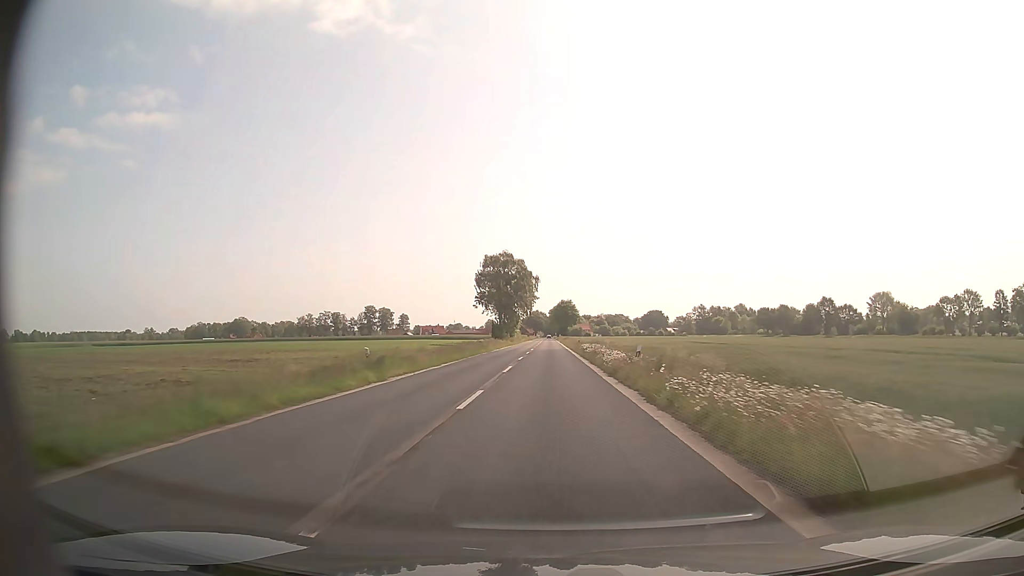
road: secondary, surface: asphalt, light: Day
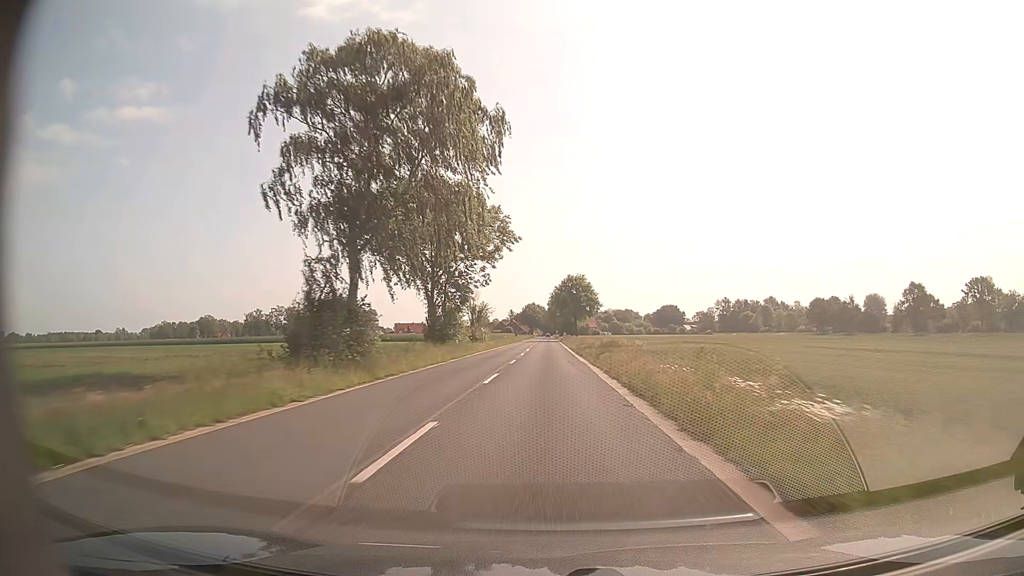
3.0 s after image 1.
(+0.1, +78.5) m; 0°
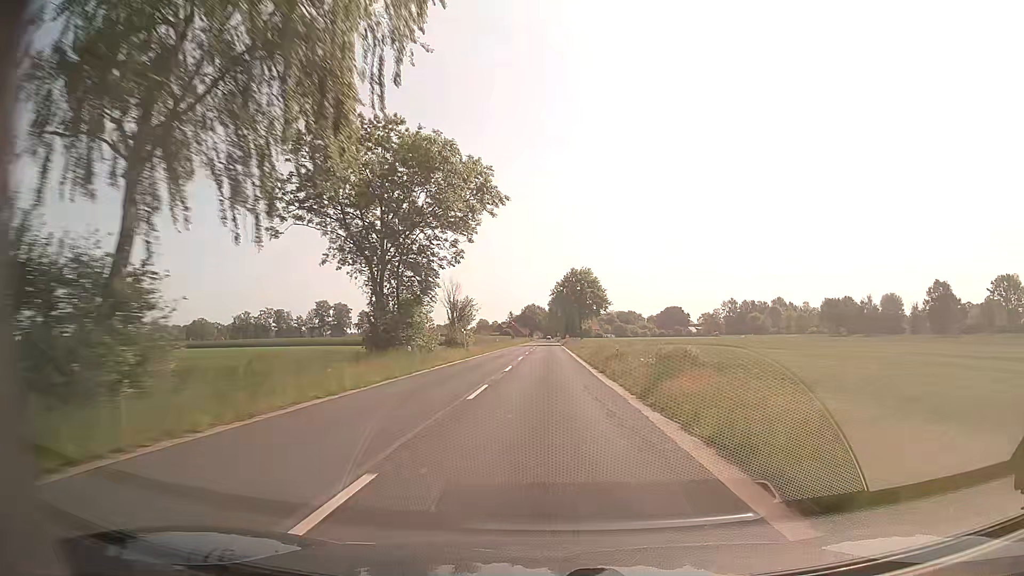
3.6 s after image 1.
(0.0, +15.7) m; 0°
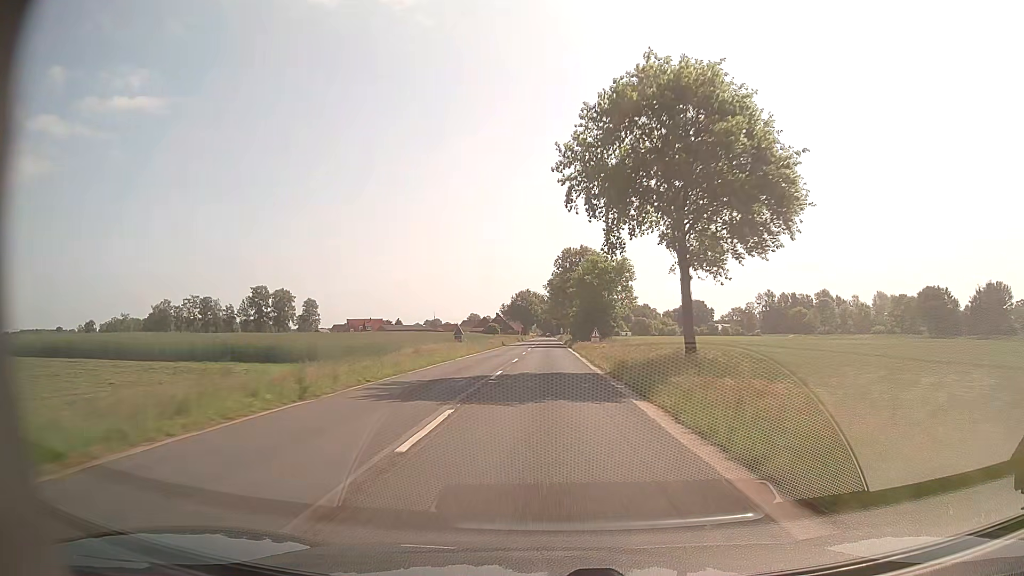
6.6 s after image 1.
(0.0, +79.0) m; 0°
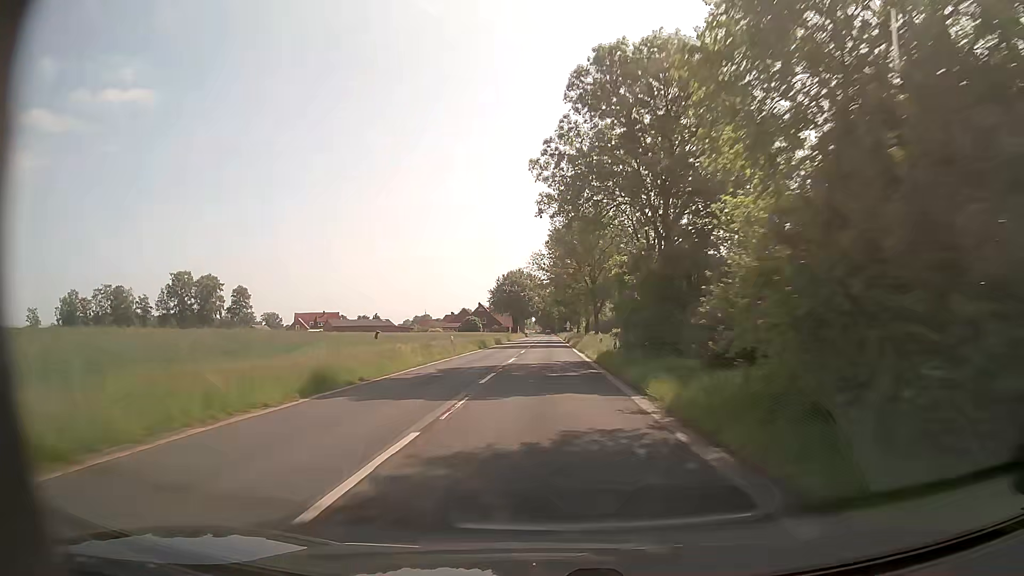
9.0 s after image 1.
(0.0, +63.1) m; 0°
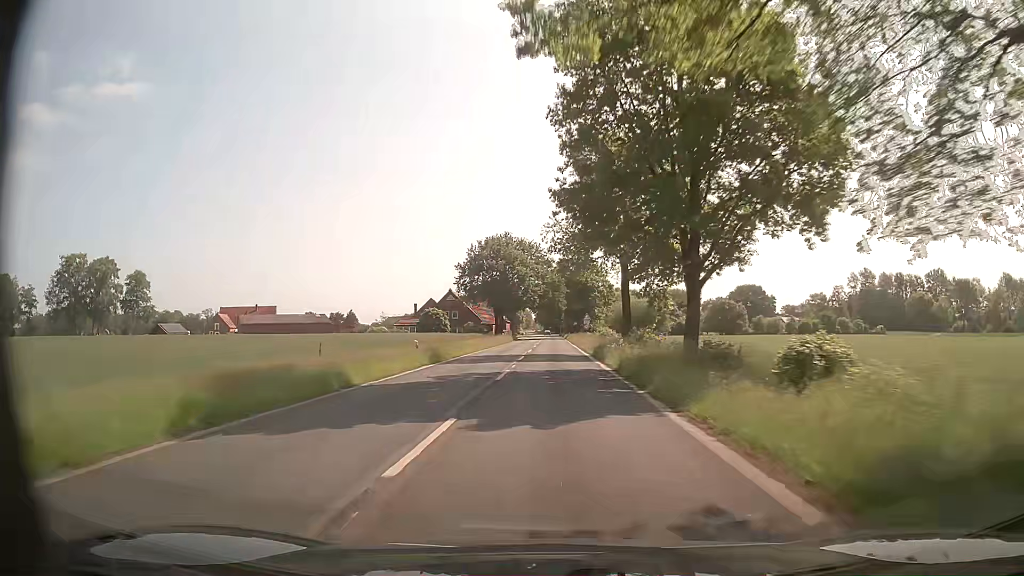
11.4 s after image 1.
(-0.2, +57.9) m; 0°
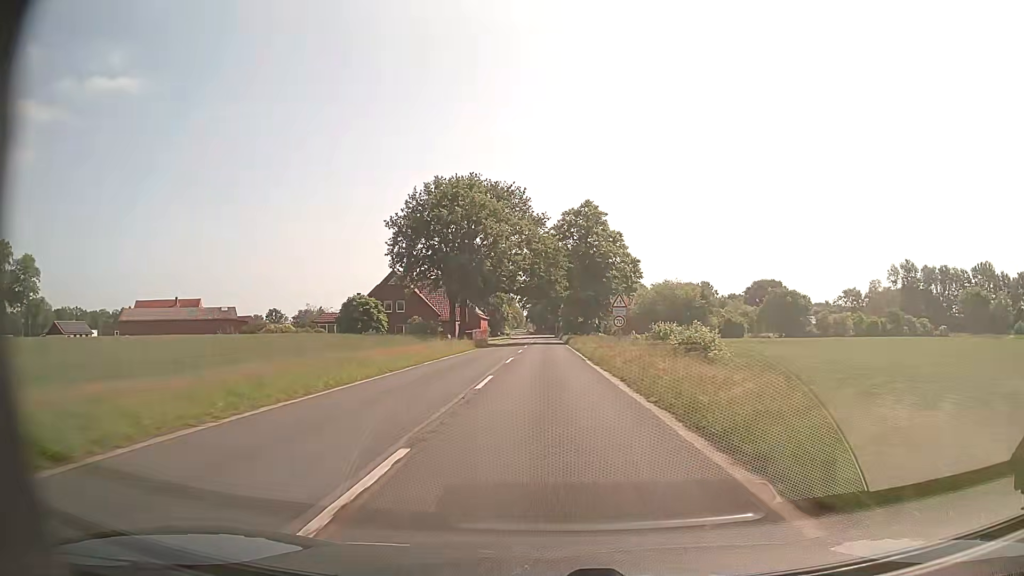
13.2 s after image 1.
(+0.3, +38.8) m; 0°
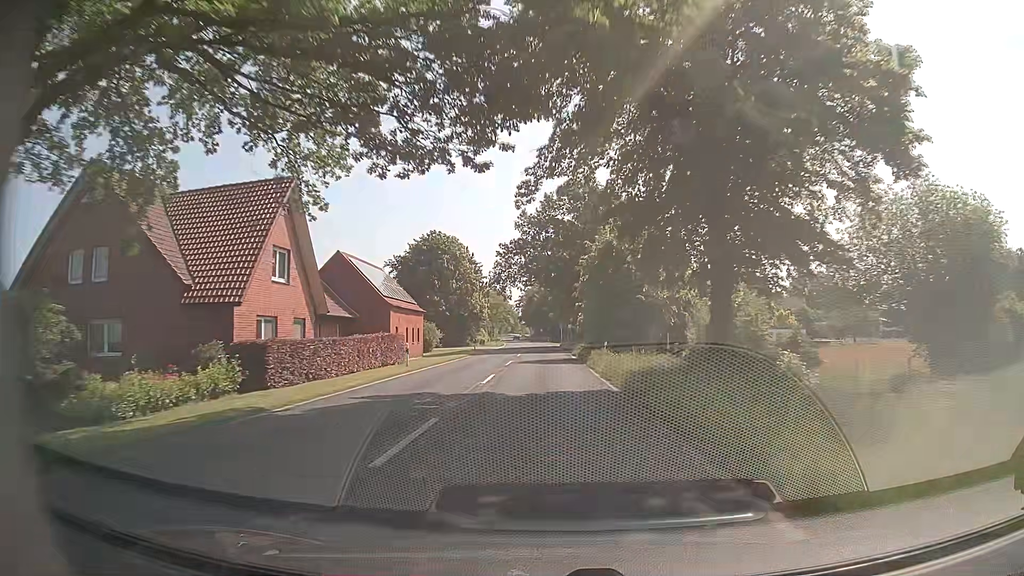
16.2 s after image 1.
(+0.2, +56.3) m; 0°
(0, +10) (0, +20) (0, +30) (0, +40) (0, +50) (-1, +60) (-1, +70) (-1, +80) (-2, +90) (-2, +100) m
